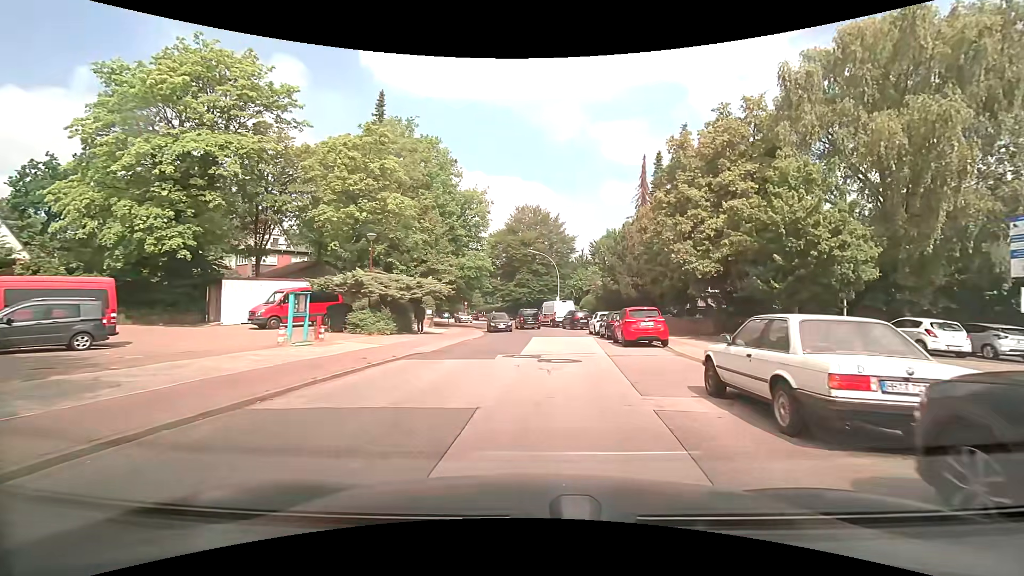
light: Day
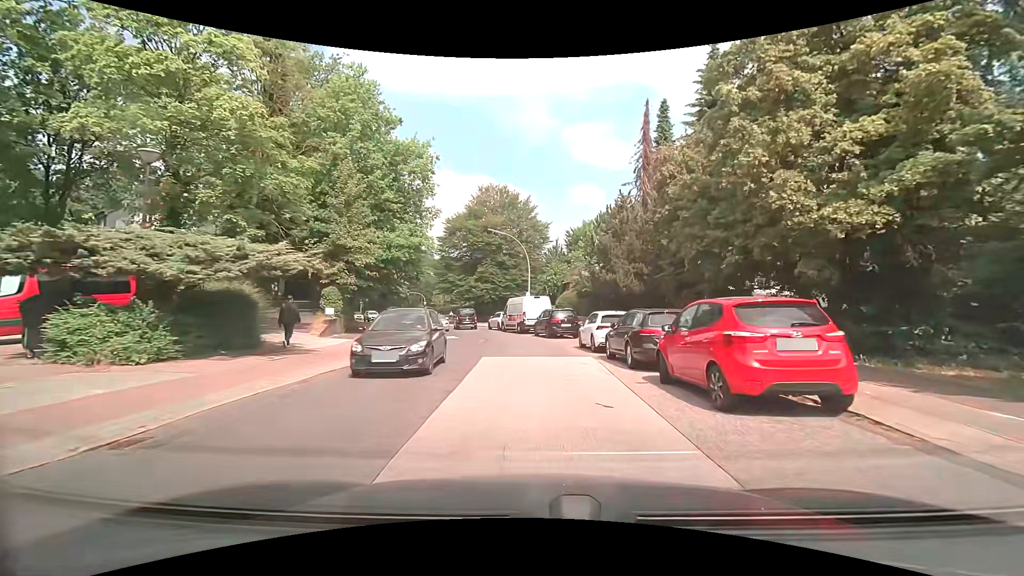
(+0.6, +13.5) m; +4°
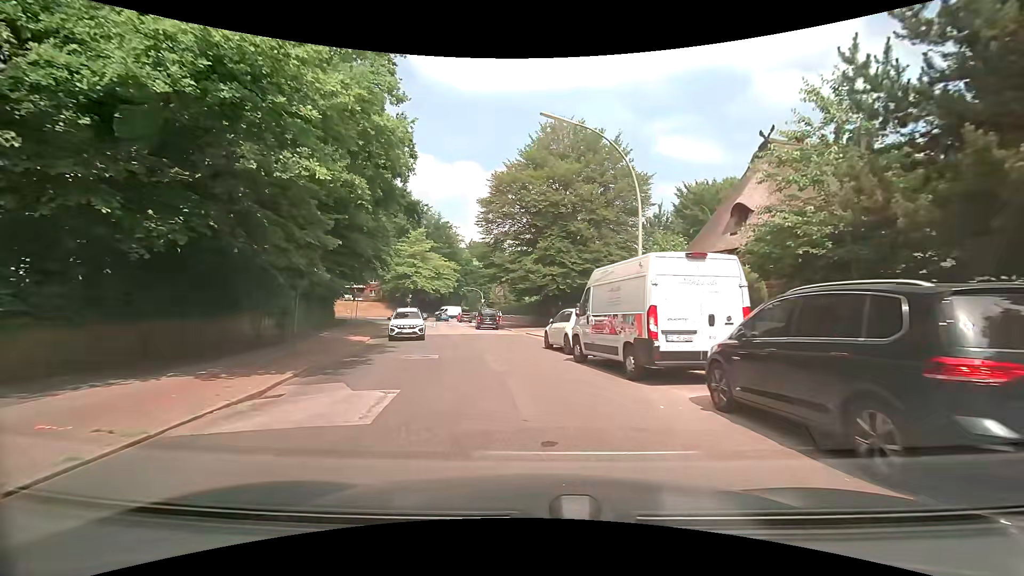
(-0.9, +23.2) m; -8°
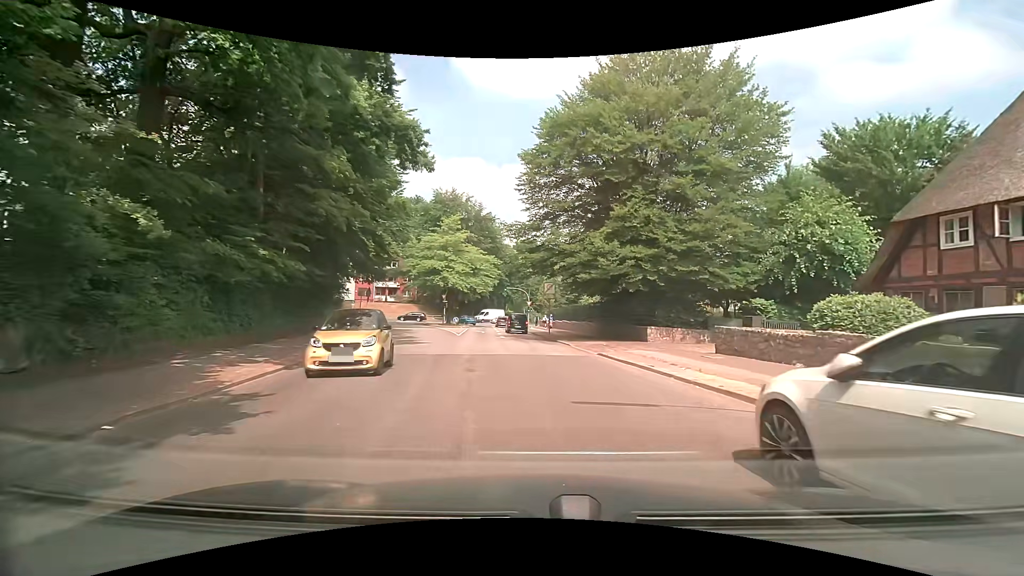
(-1.0, +14.1) m; -6°
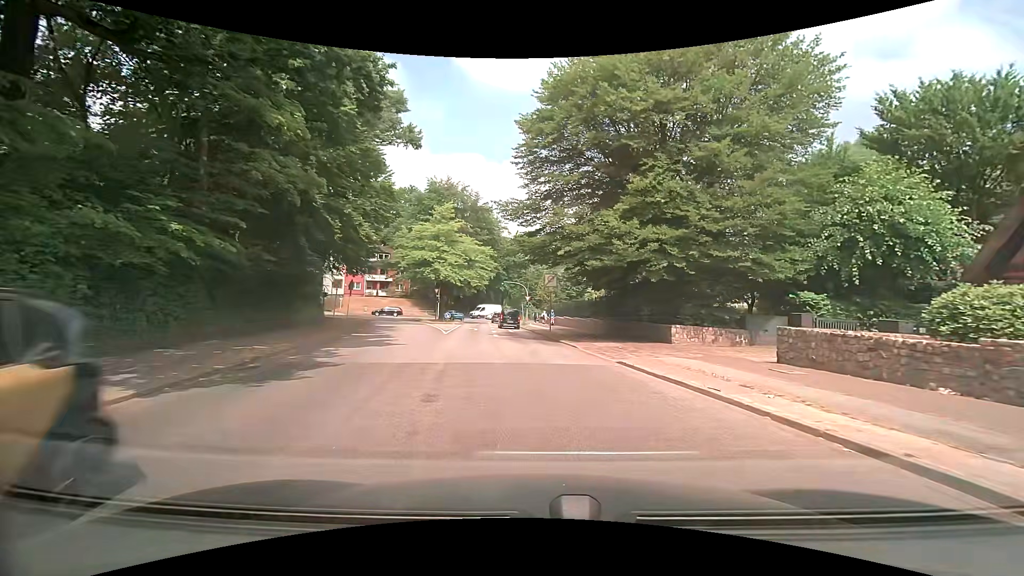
(0.0, +4.7) m; +1°
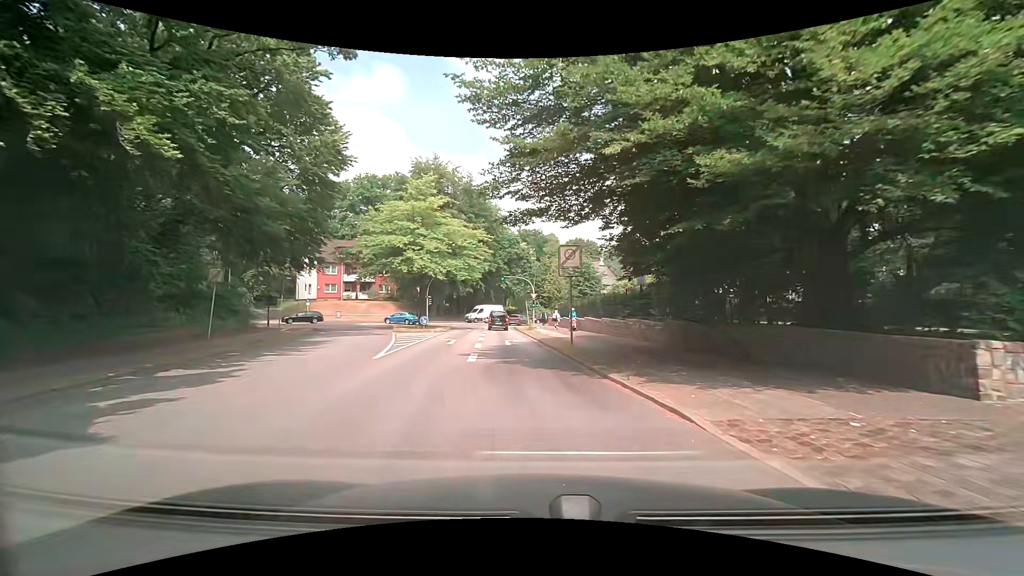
(-0.2, +14.2) m; -1°
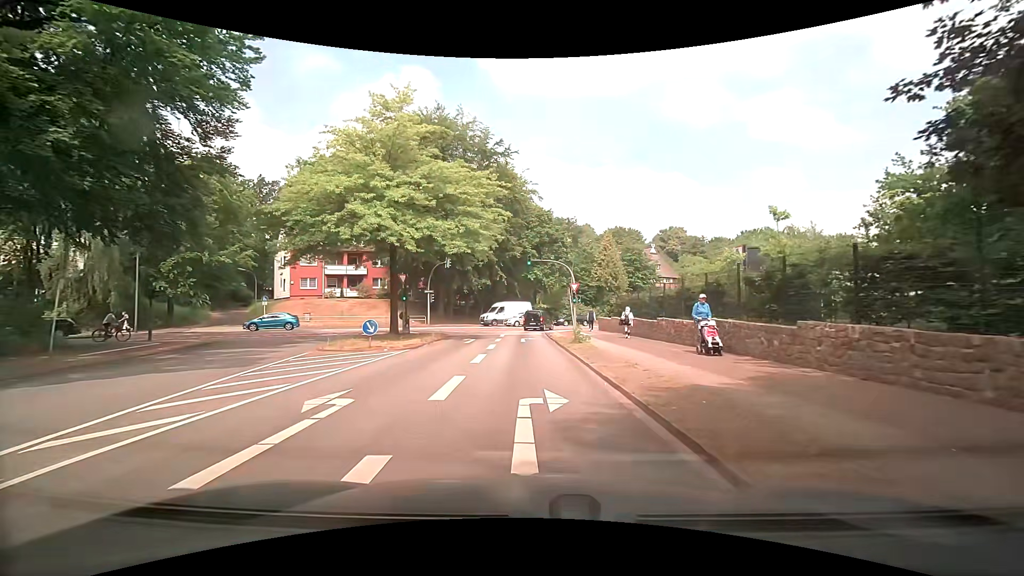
(-1.0, +18.9) m; -5°
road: residential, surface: asphalt
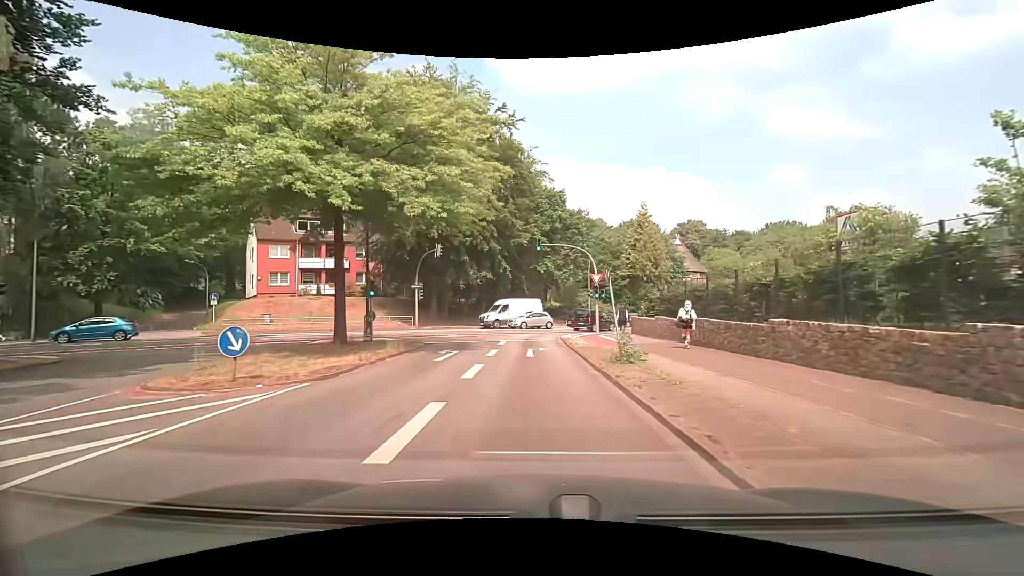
(0.0, +9.4) m; 0°
(0, +10) (0, +20) (0, +30) (+3, +39) (+9, +47) (+17, +53) (+25, +59) (+34, +64) (+42, +70) (+50, +75) m
